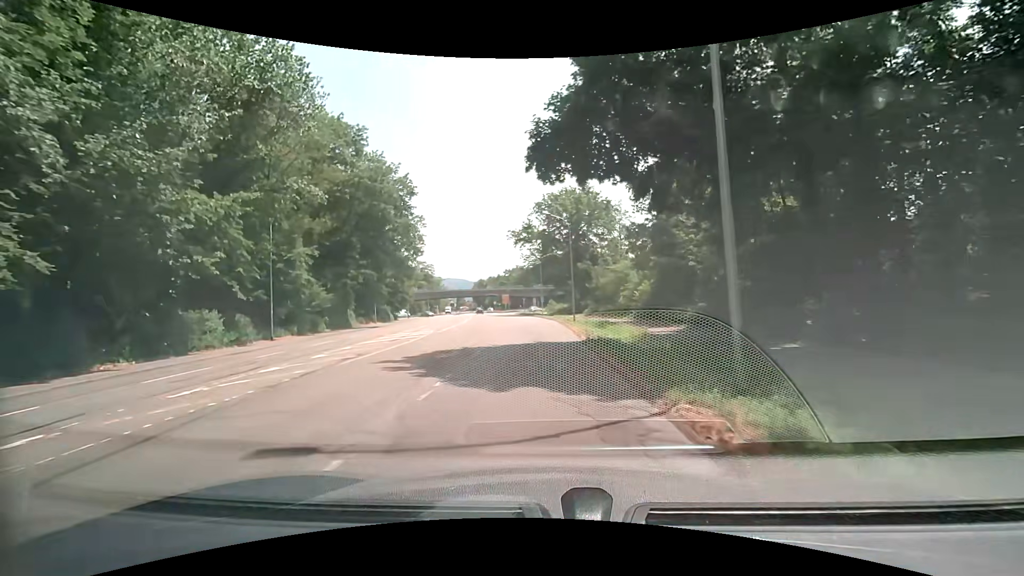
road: secondary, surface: asphalt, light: Day
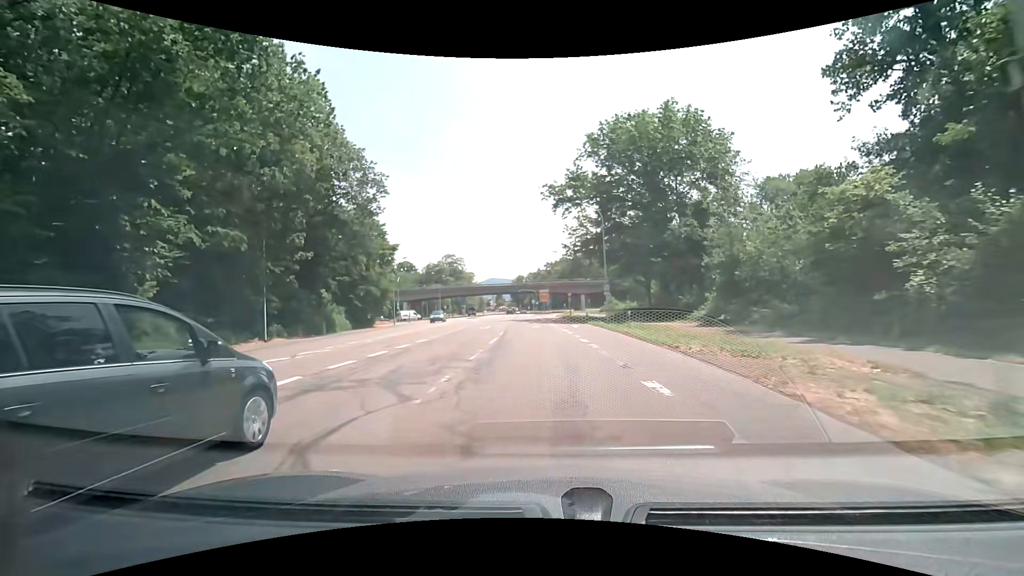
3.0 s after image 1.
(-1.5, +36.7) m; -5°
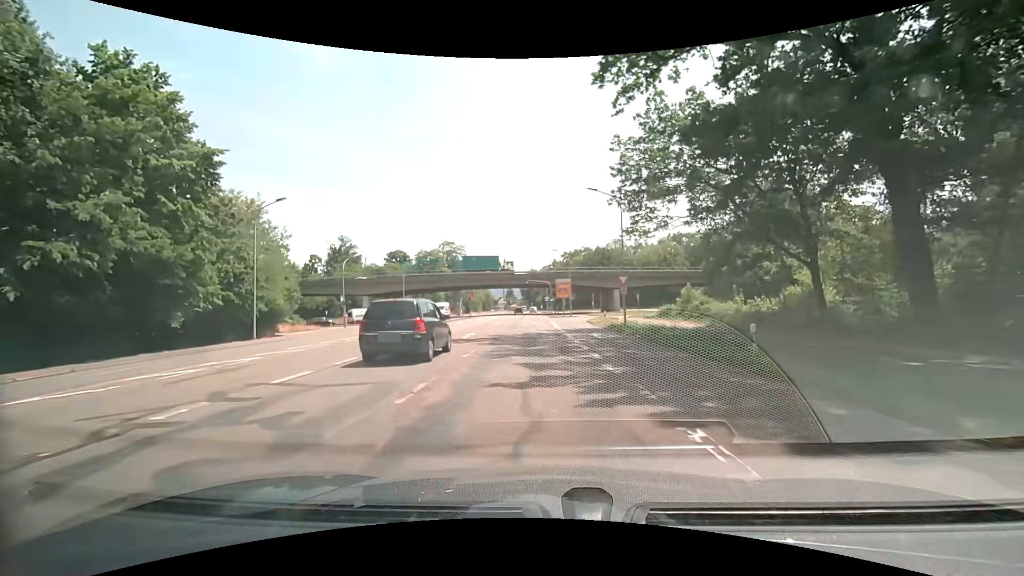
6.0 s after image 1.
(-1.0, +36.6) m; -2°
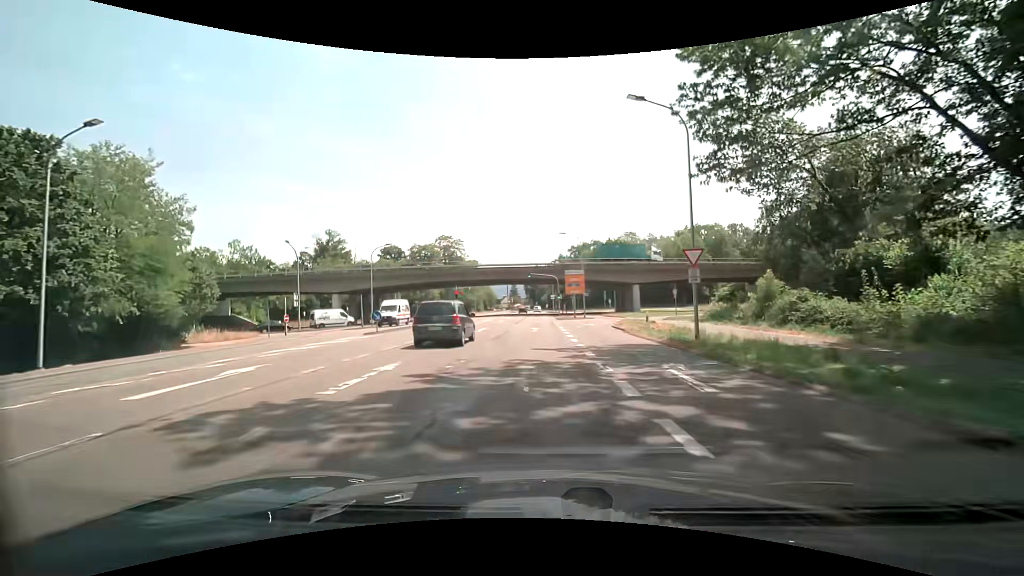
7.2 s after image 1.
(0.0, +14.6) m; 0°
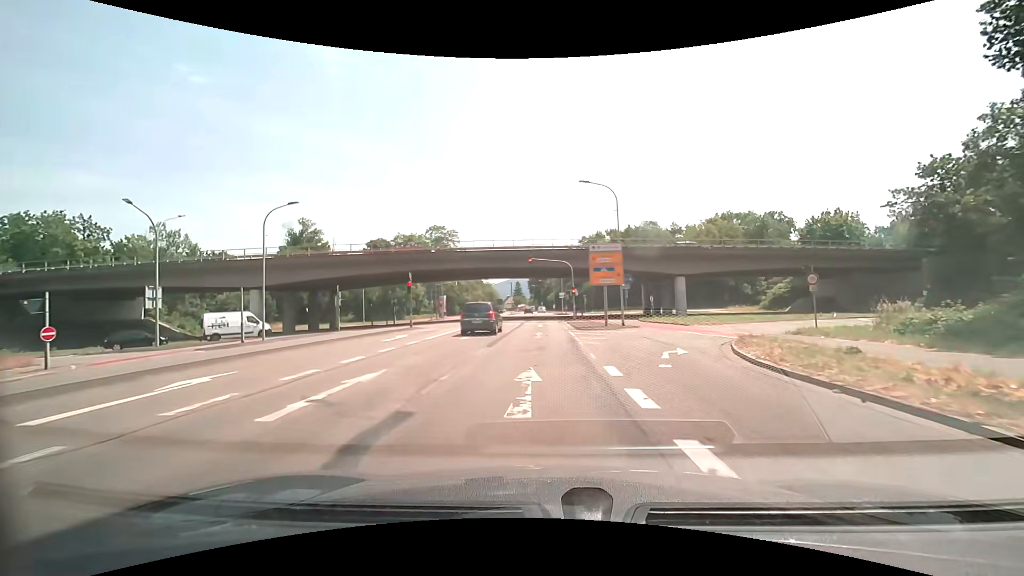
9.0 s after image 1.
(-0.3, +21.9) m; -1°
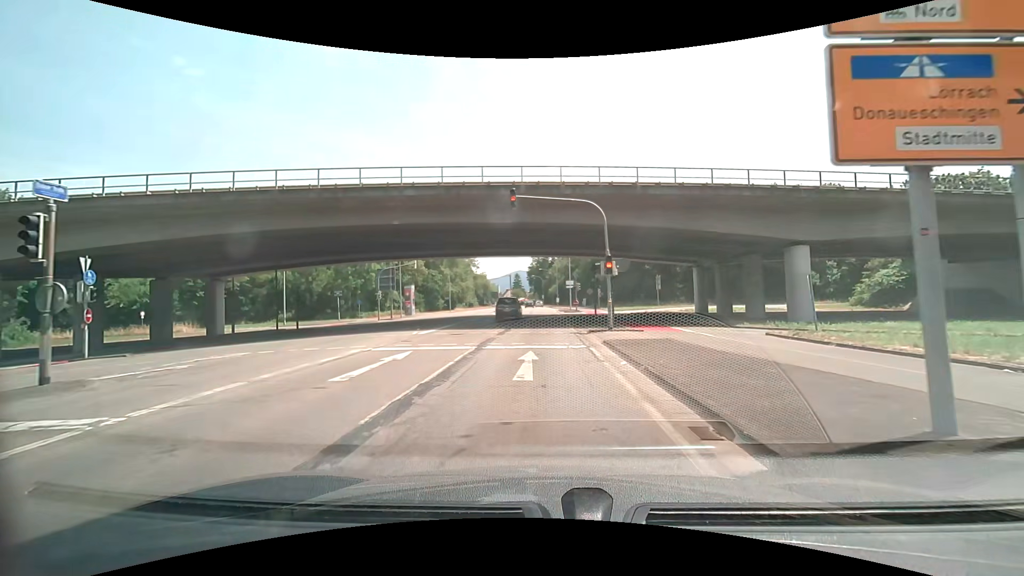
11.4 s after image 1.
(0.0, +25.1) m; +1°
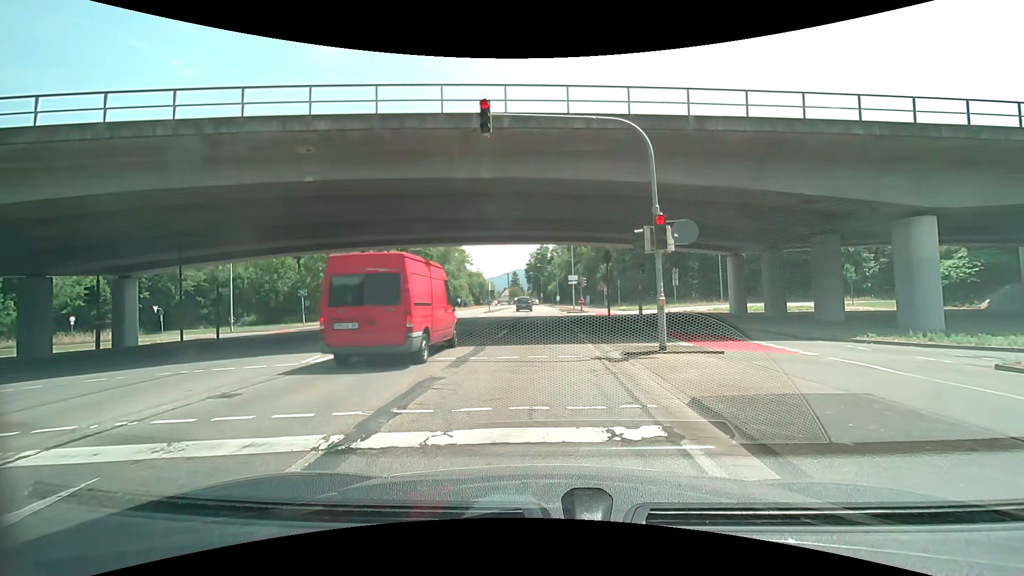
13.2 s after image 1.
(0.0, +9.1) m; 0°
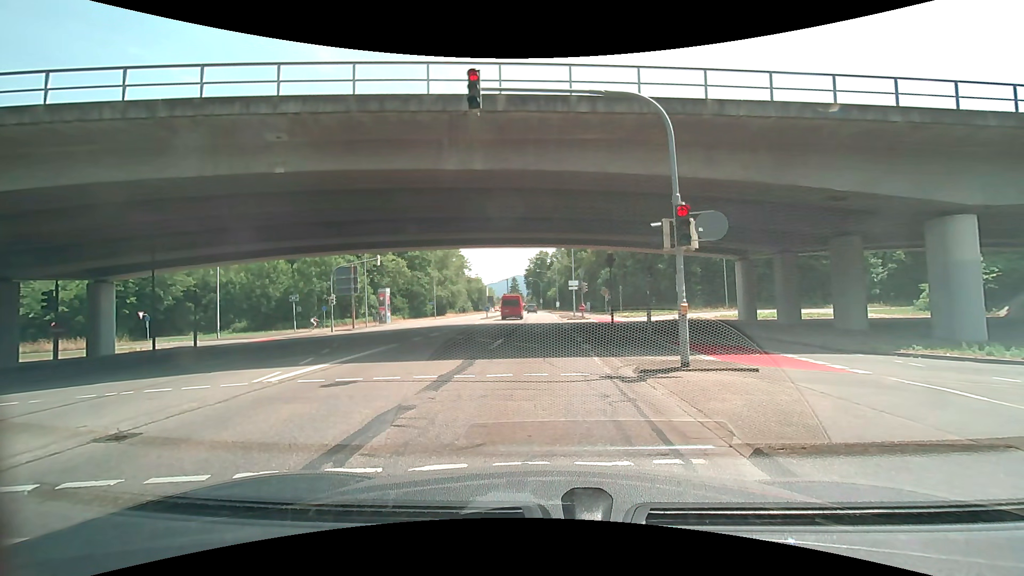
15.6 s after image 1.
(0.0, +1.8) m; +1°
(-1, +10) (-1, +20) (-2, +30) (-3, +40) (-4, +50) (-5, +60) (-6, +70) (-6, +80) (-7, +90) (-8, +100) m
